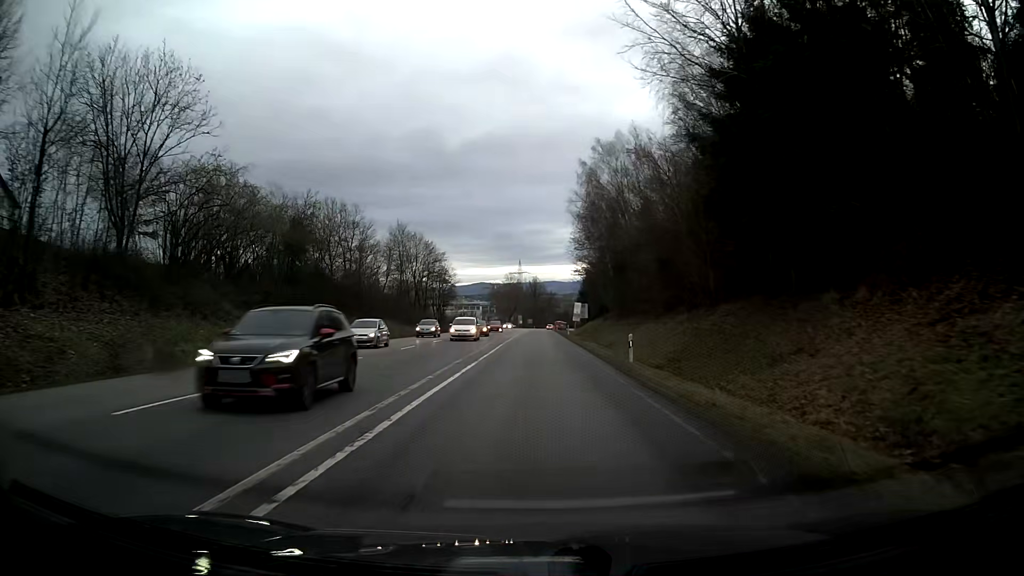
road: secondary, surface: asphalt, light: Day
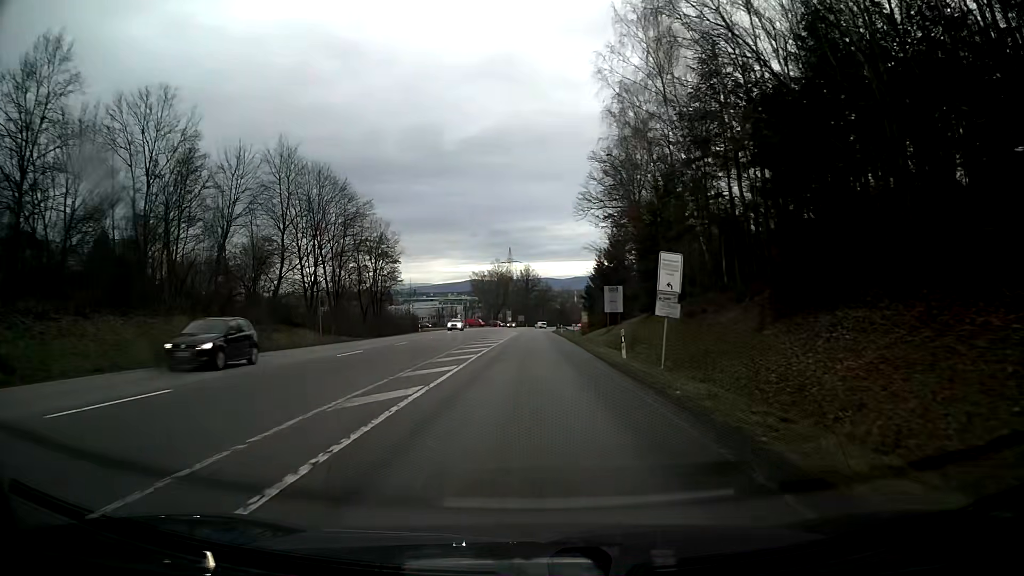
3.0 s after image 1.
(-0.1, +47.1) m; 0°
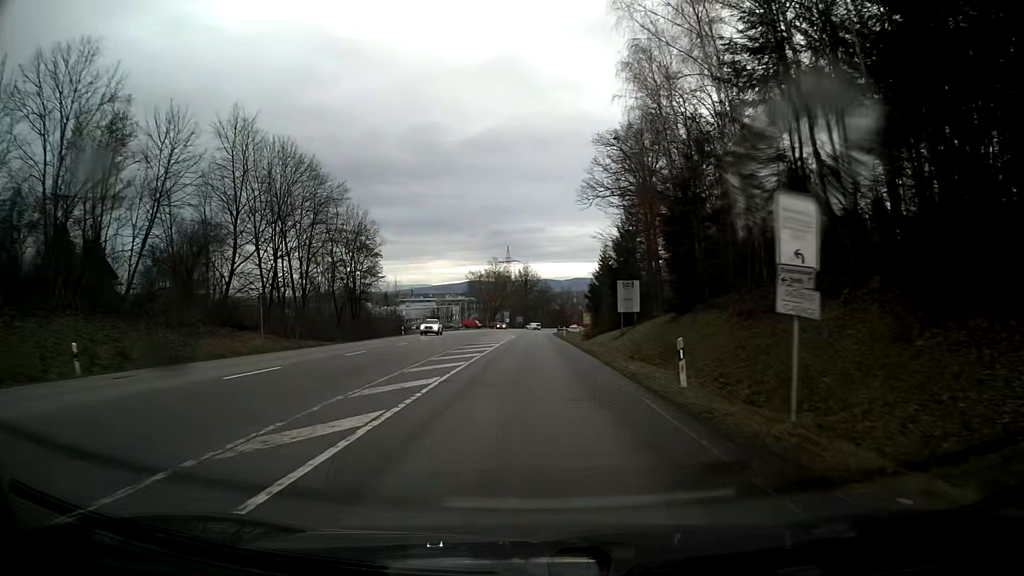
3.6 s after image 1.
(0.0, +9.4) m; 0°
